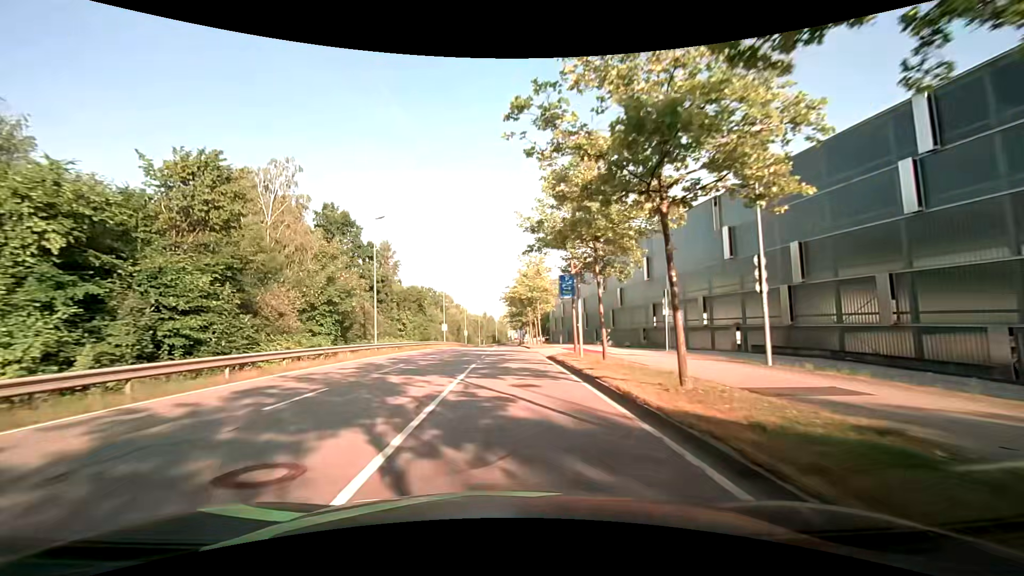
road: secondary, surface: asphalt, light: Day
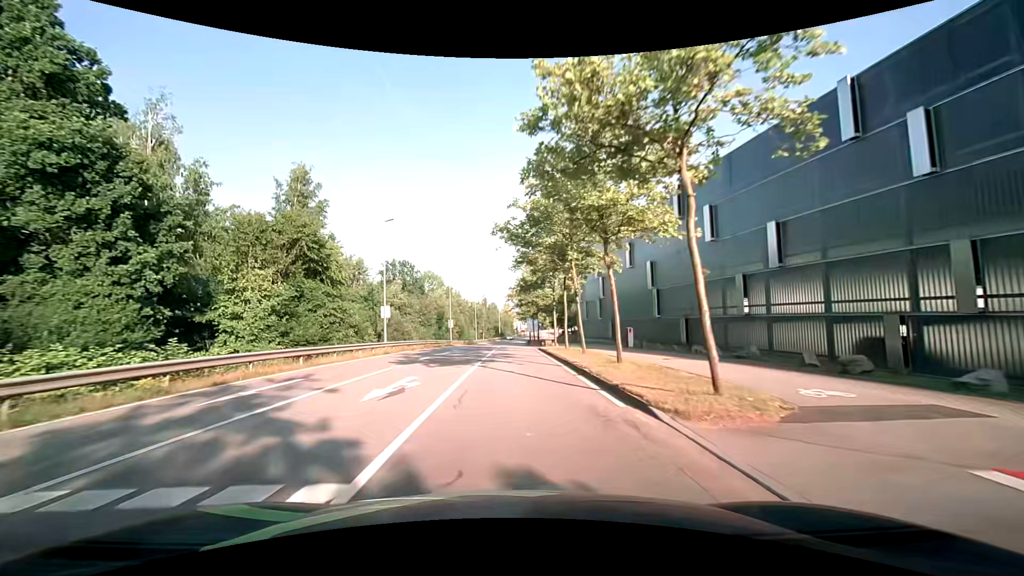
(-0.1, +39.1) m; -1°
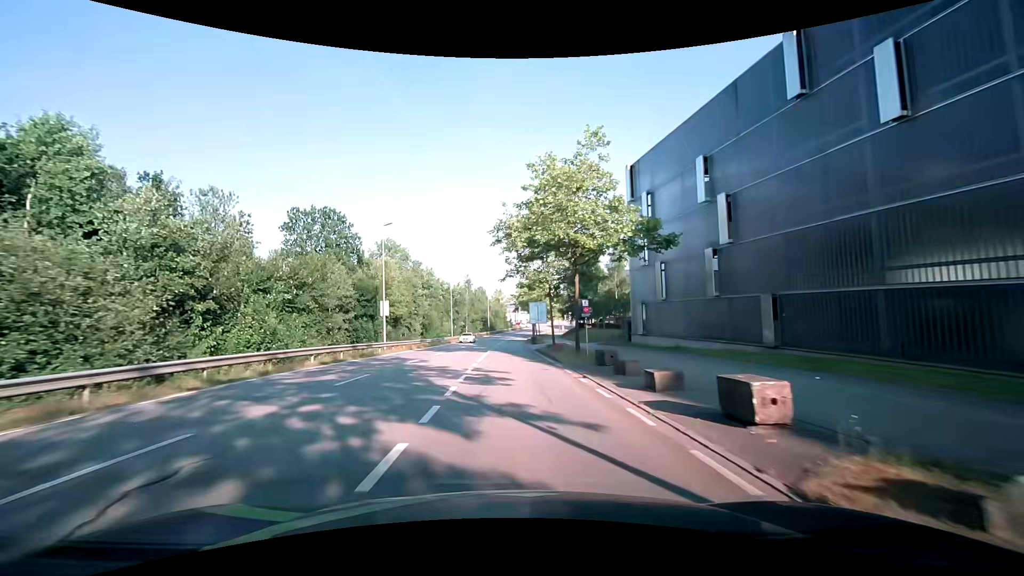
(+0.3, +38.5) m; +1°
(0, +10) (0, +20) (0, +30) (0, +40) (0, +50) (0, +60) (0, +70) (0, +80) (+1, +90) (+2, +100) m
